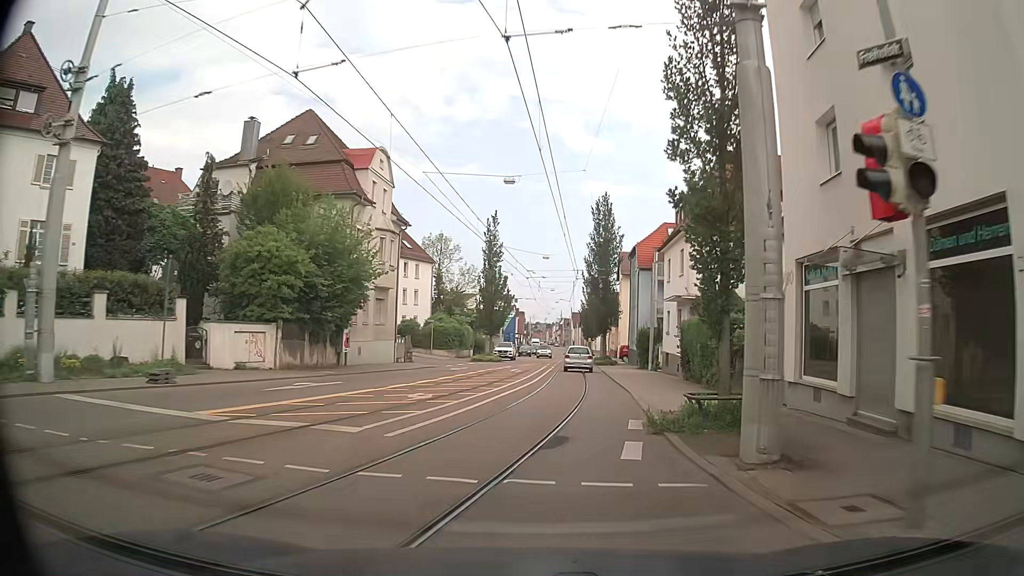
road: tertiary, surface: asphalt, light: Day
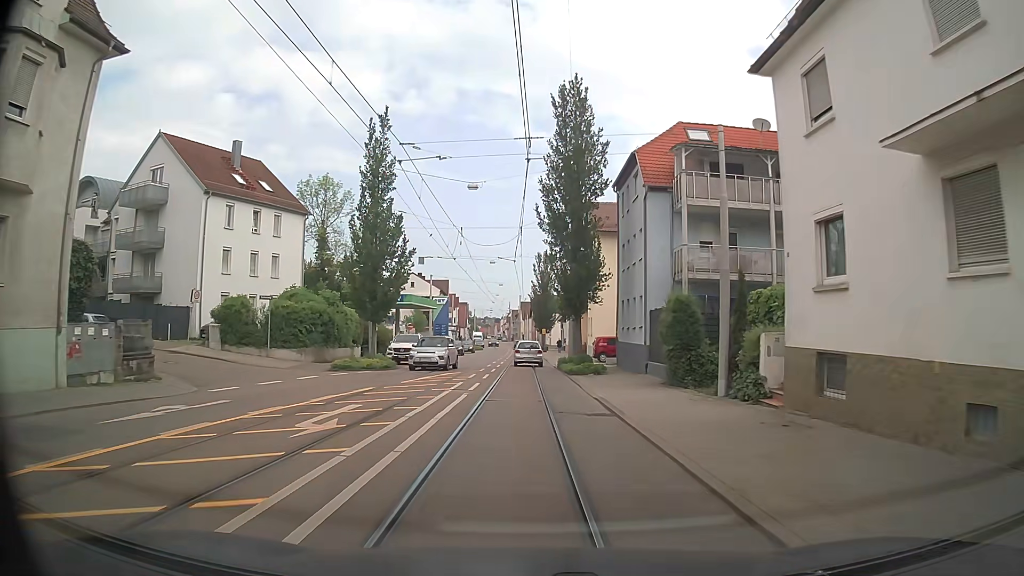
(+1.6, +26.3) m; +5°
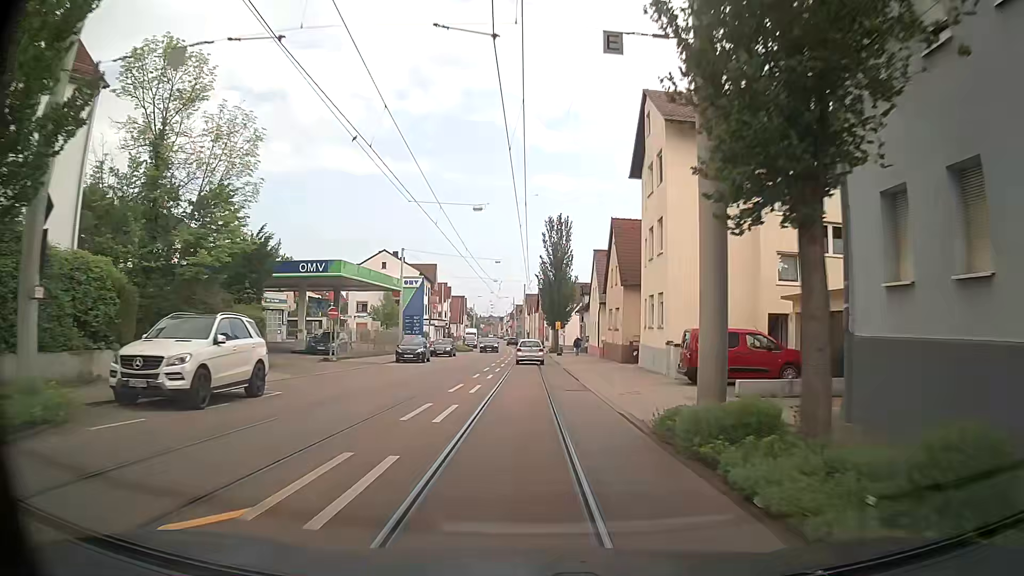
(-0.3, +26.7) m; 0°
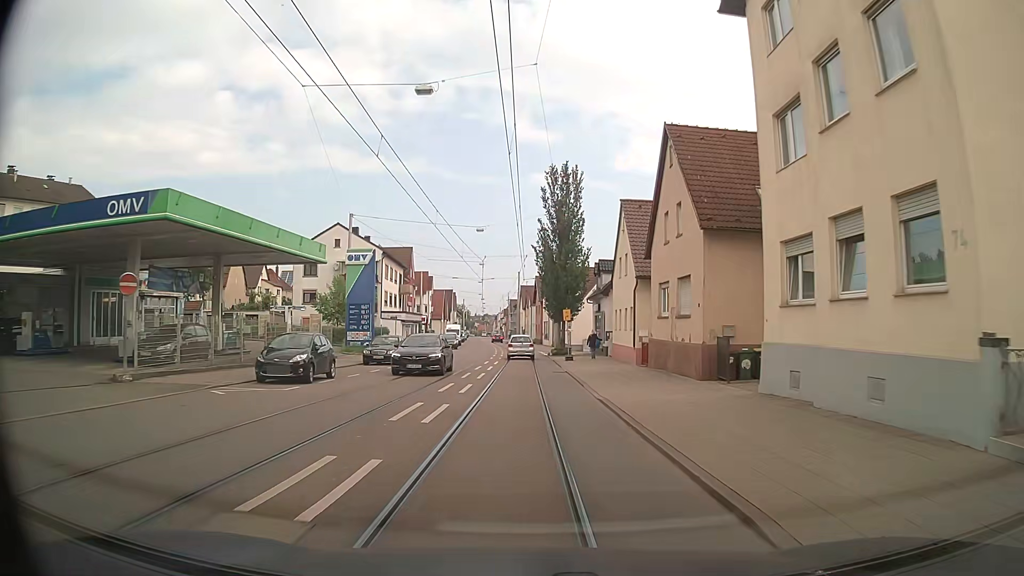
(0.0, +19.7) m; 0°
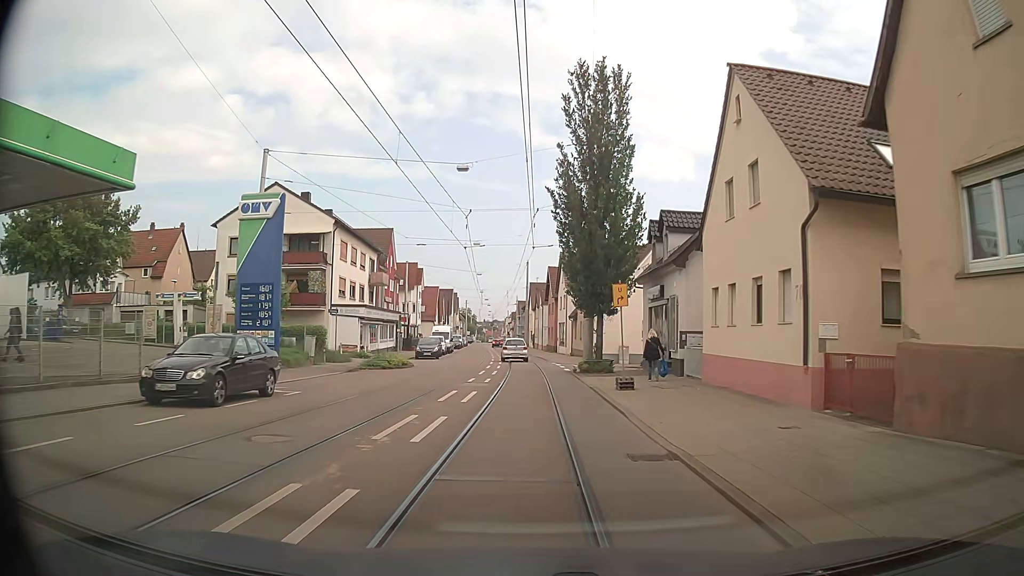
(-0.2, +20.0) m; -1°
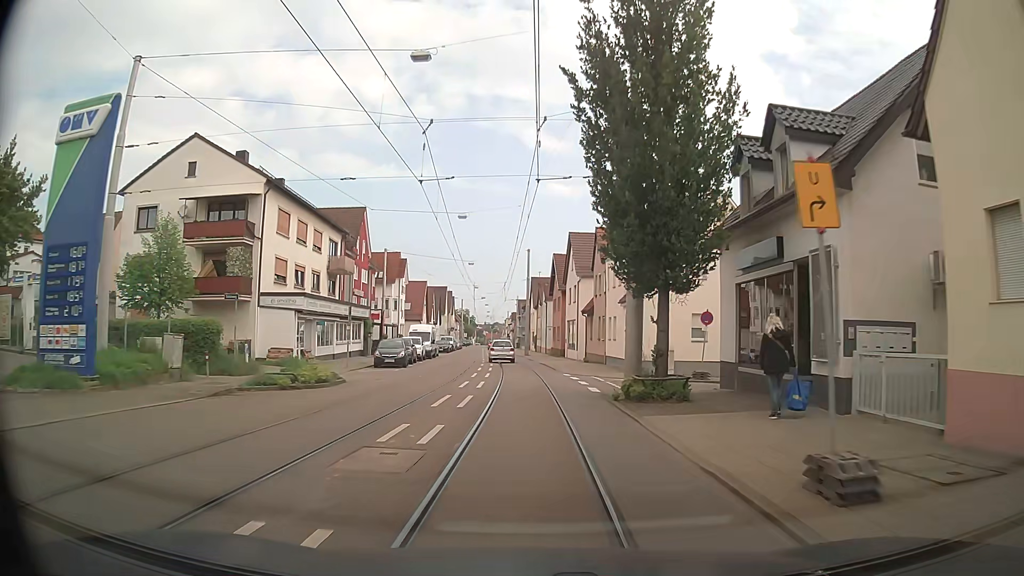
(0.0, +13.3) m; 0°
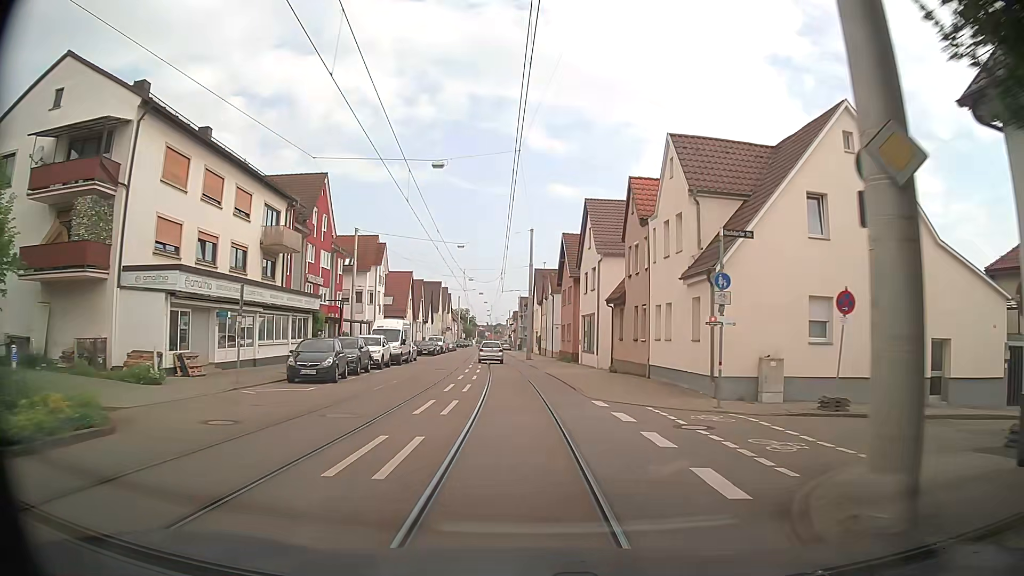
(0.0, +13.2) m; 0°
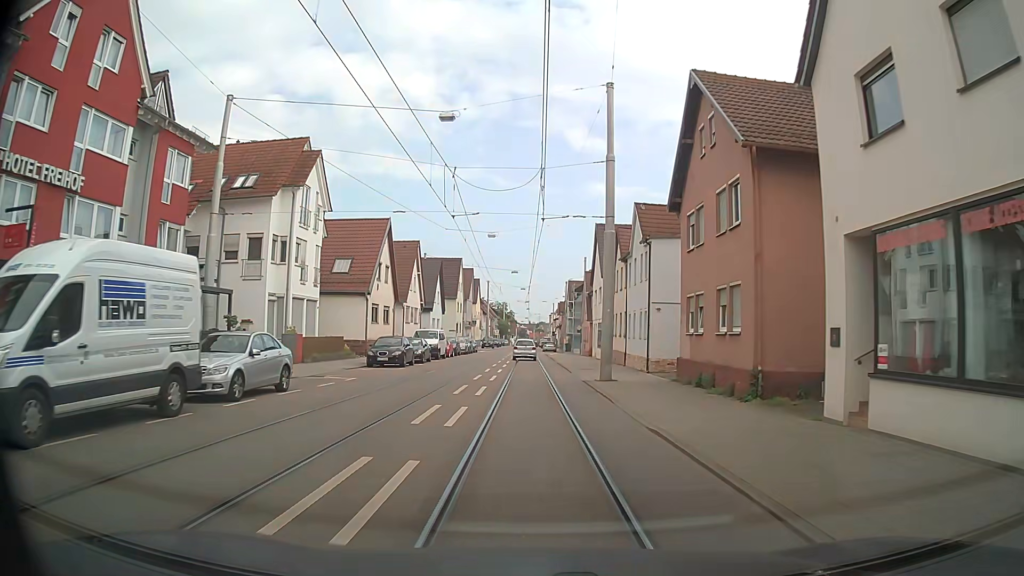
(-1.4, +32.6) m; -4°
(0, +10) (0, +20) (0, +30) (0, +40) (0, +50) (0, +60) (0, +70) (0, +80) (0, +90) (0, +100) m
